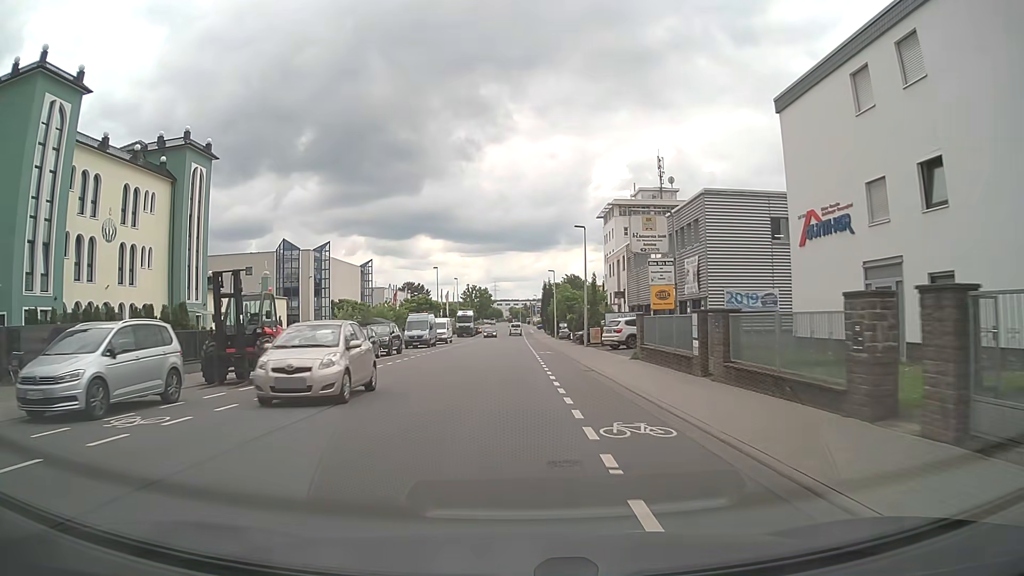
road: tertiary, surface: asphalt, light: Day
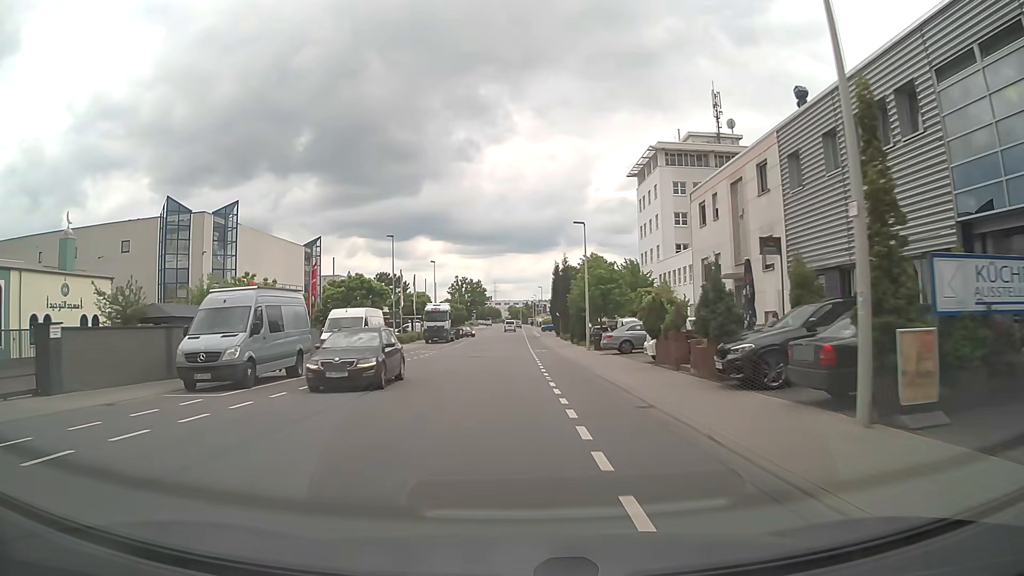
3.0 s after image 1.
(-0.1, +35.5) m; 0°
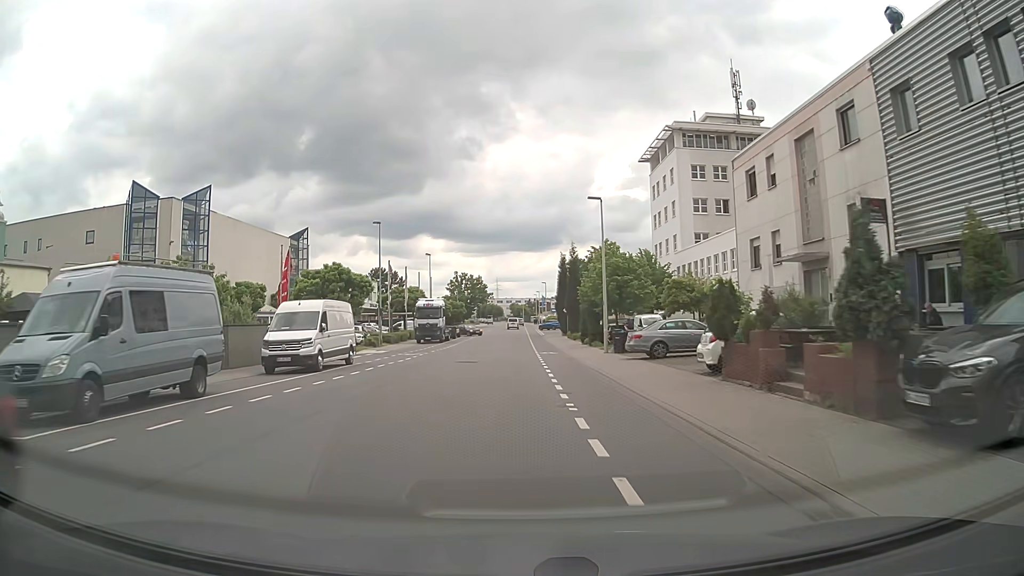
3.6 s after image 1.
(0.0, +7.3) m; 0°
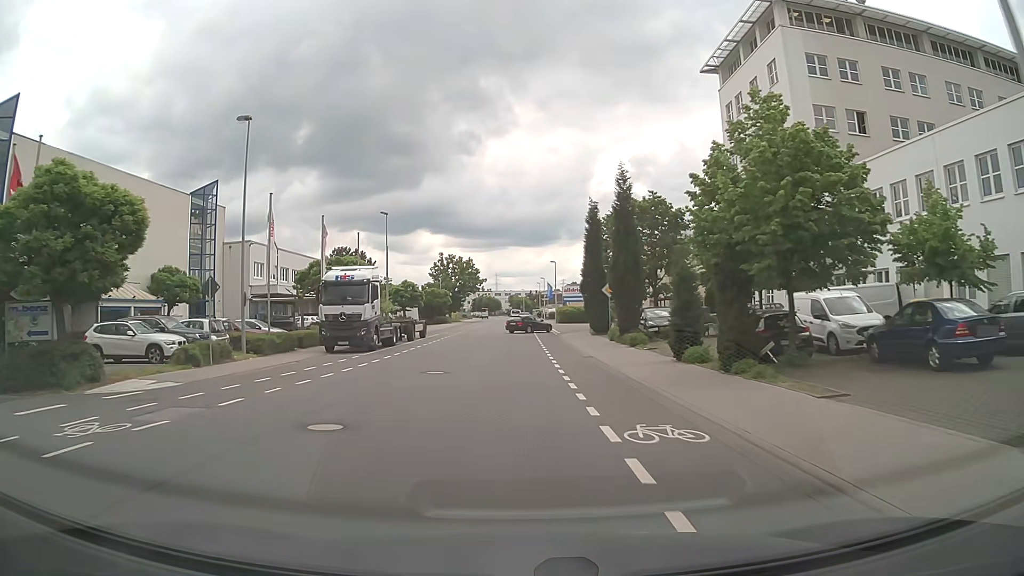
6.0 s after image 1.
(-0.1, +29.3) m; 0°
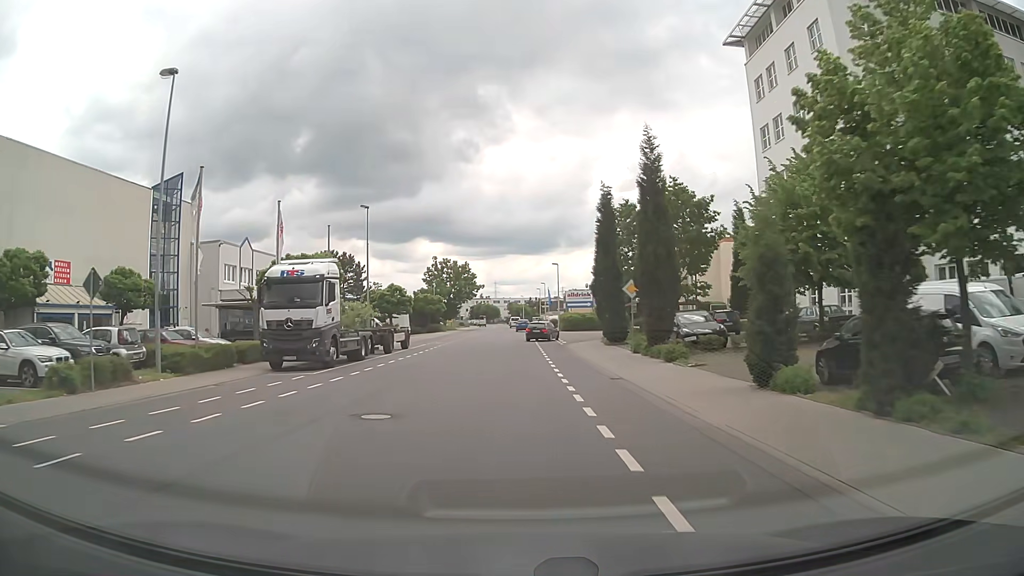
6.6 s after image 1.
(0.0, +7.2) m; 0°
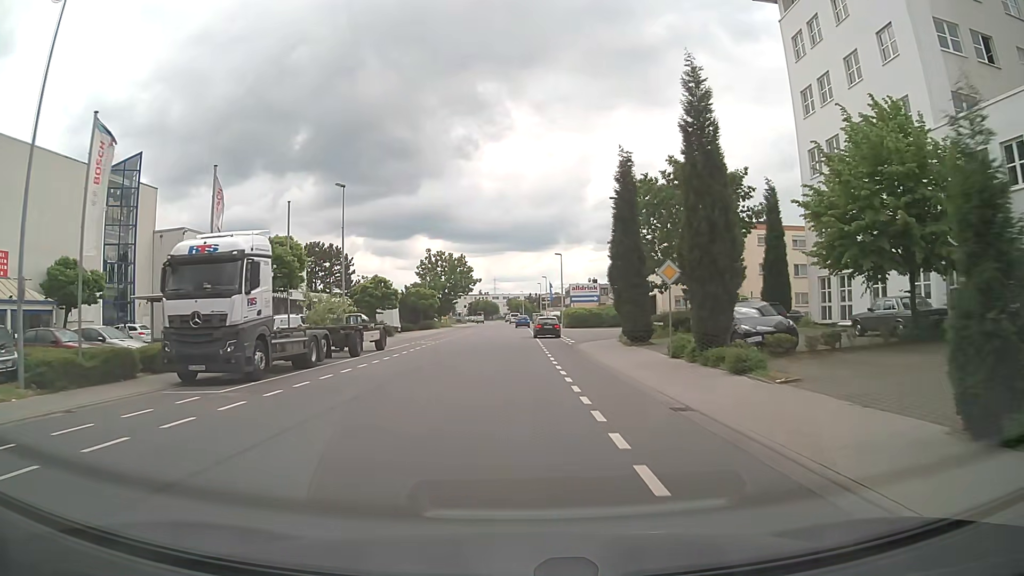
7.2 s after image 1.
(0.0, +7.1) m; 0°
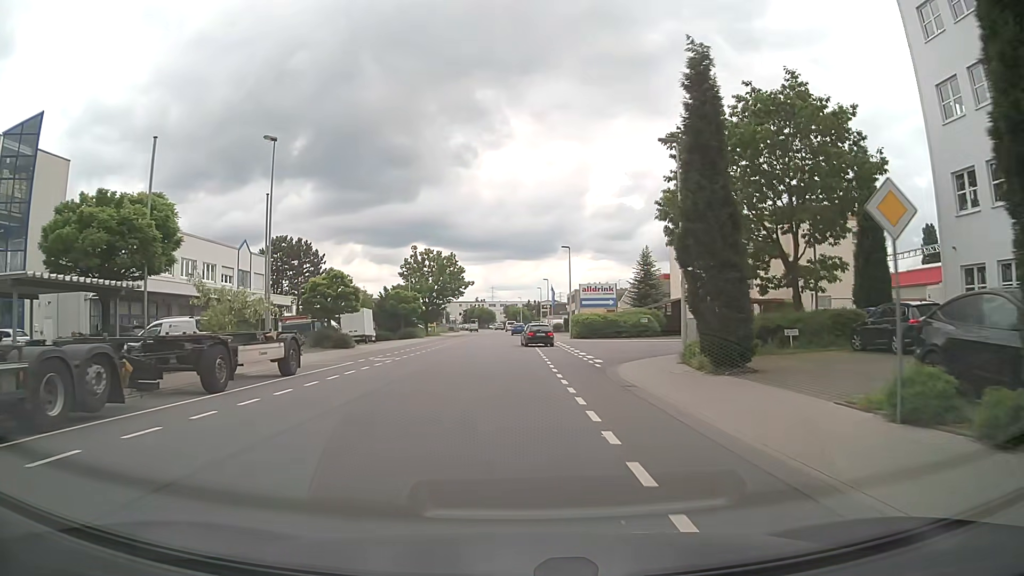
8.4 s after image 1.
(0.0, +13.2) m; 0°
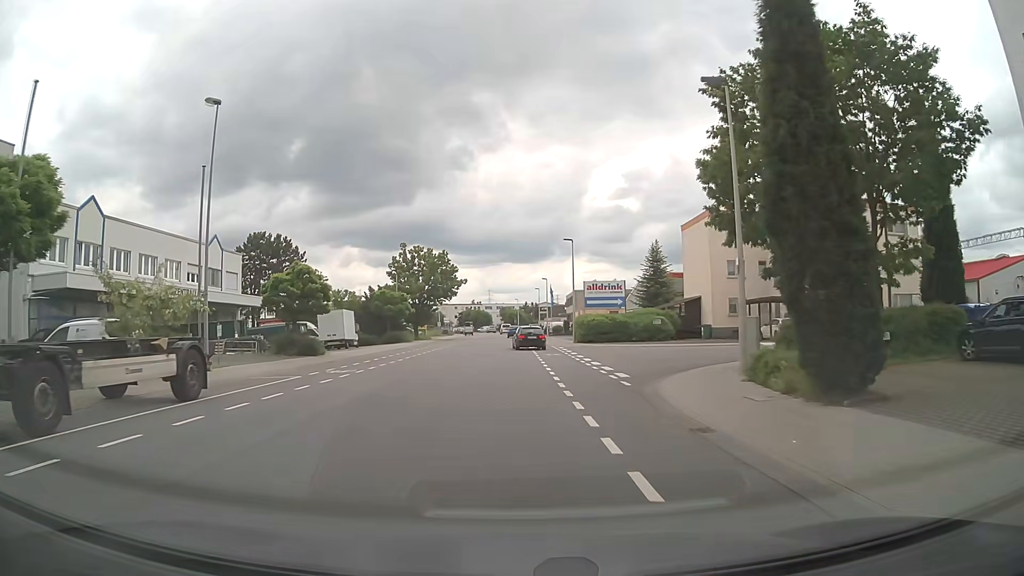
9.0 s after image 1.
(0.0, +6.4) m; -1°
(0, +10) (0, +20) (0, +30) (+1, +40) (+1, +50) (+1, +60) (+1, +70) (+1, +80) (+1, +90) (+1, +100) m
